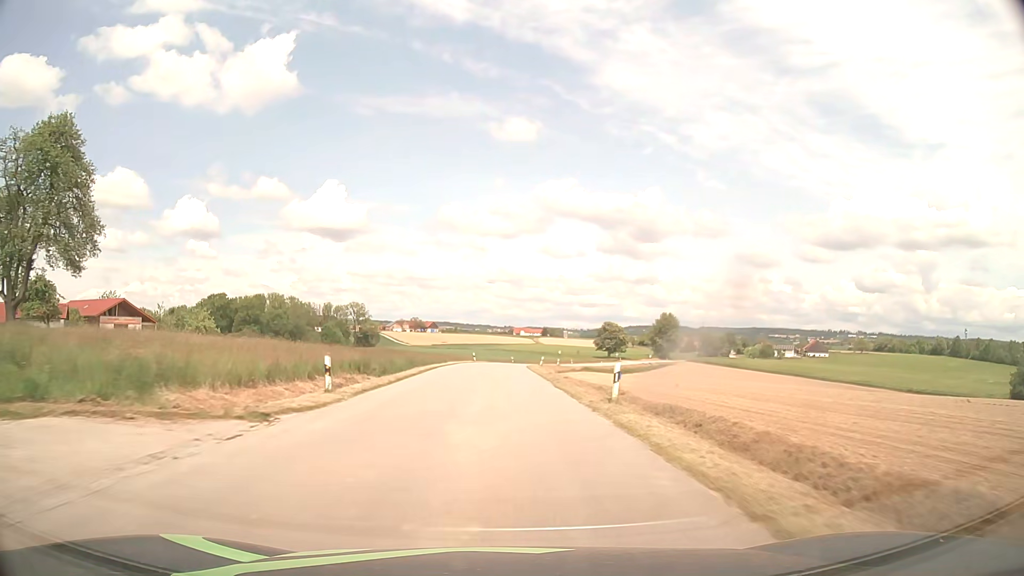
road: tertiary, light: Day
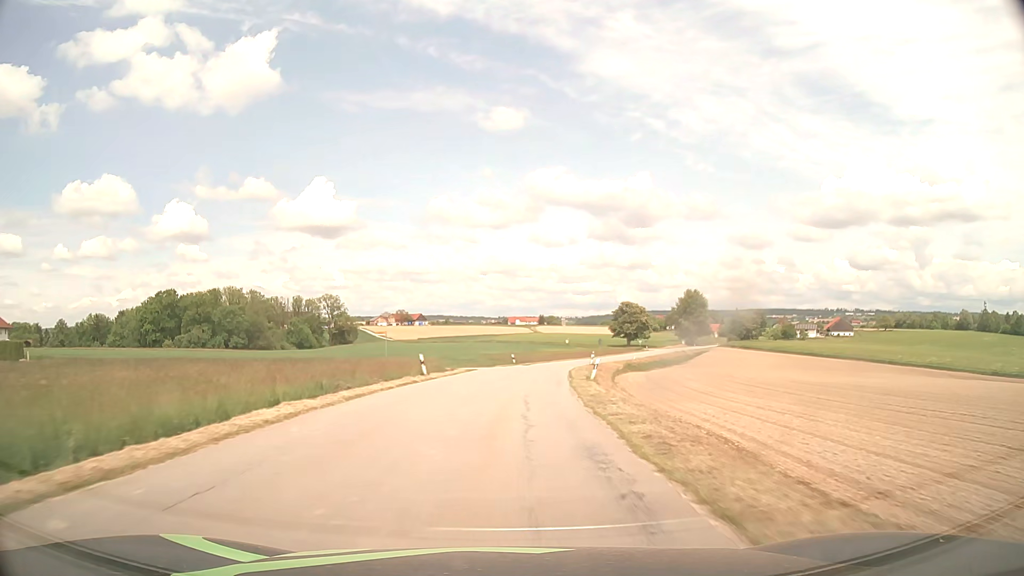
(+0.1, +43.7) m; +1°
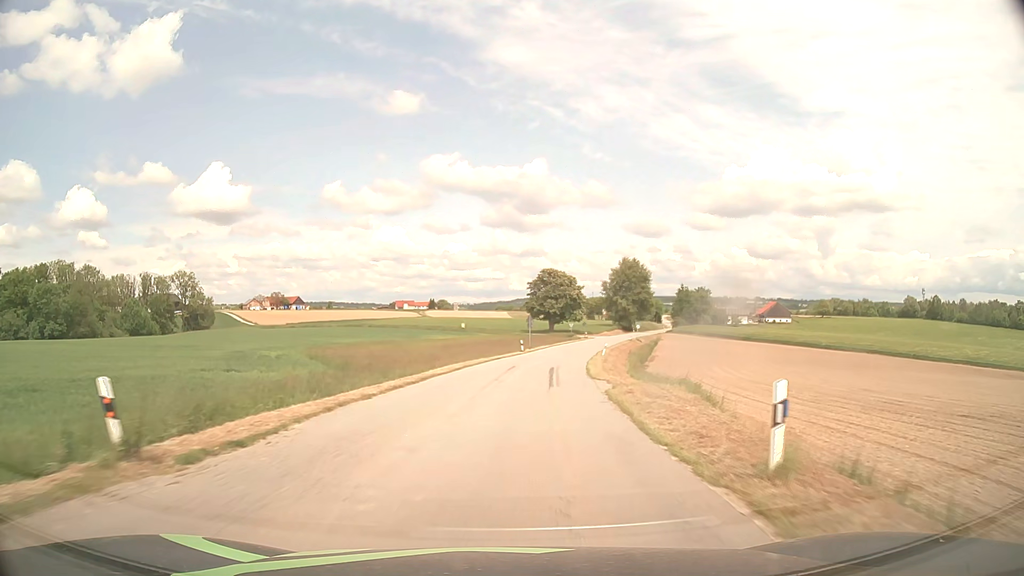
(+3.6, +54.4) m; +9°
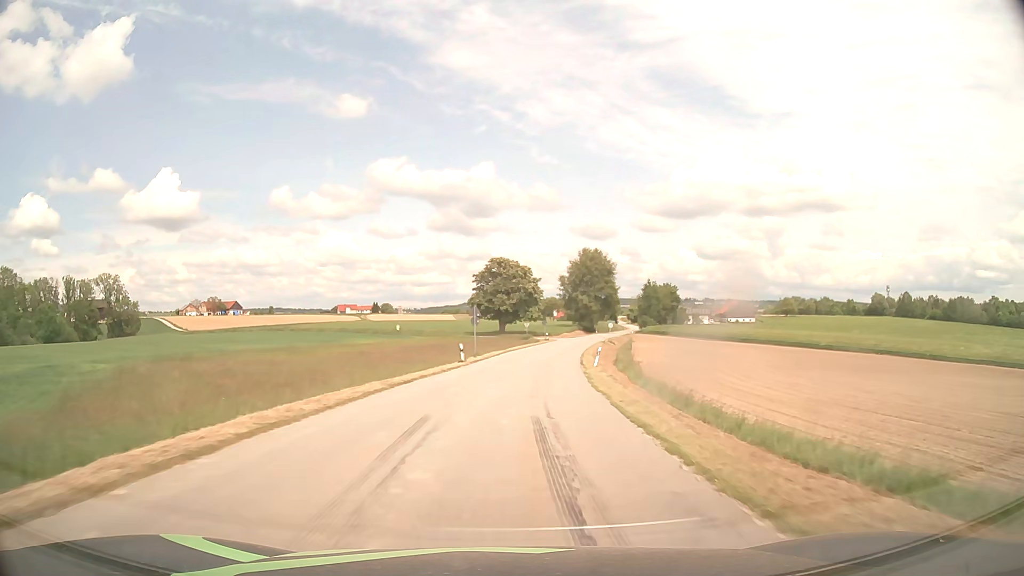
(+0.9, +21.8) m; +4°
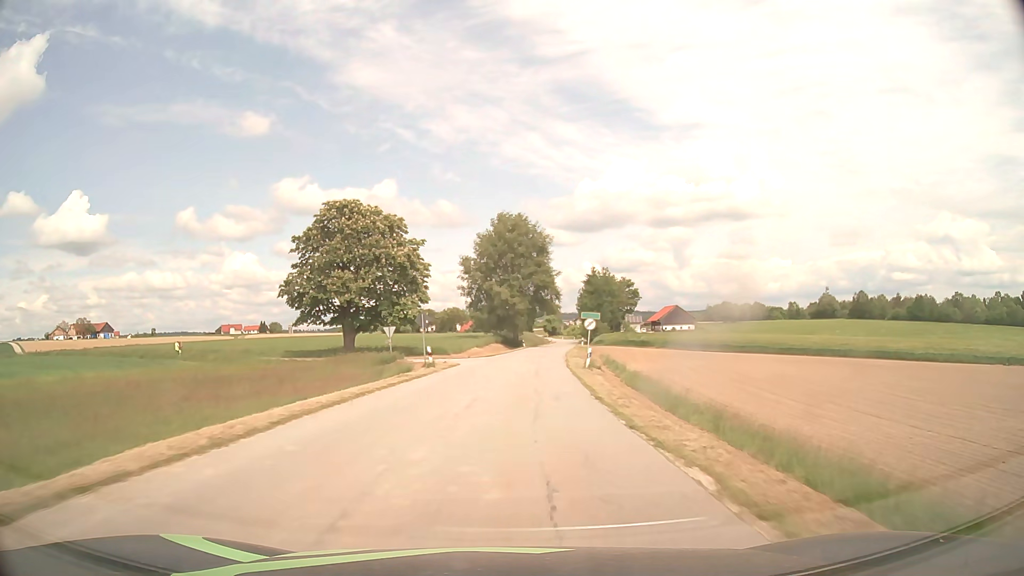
(+4.2, +53.8) m; +8°
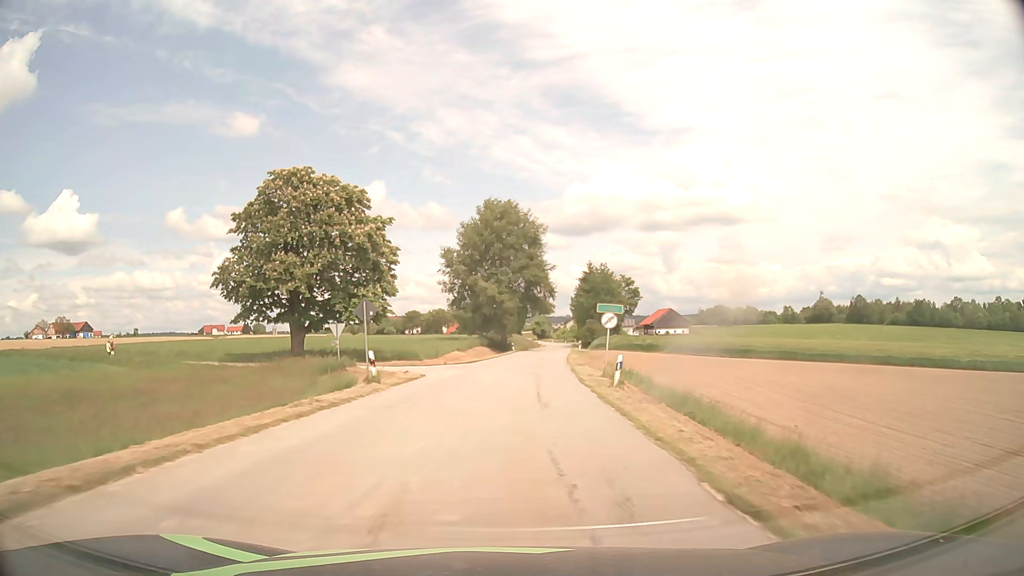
(+0.1, +10.7) m; +1°
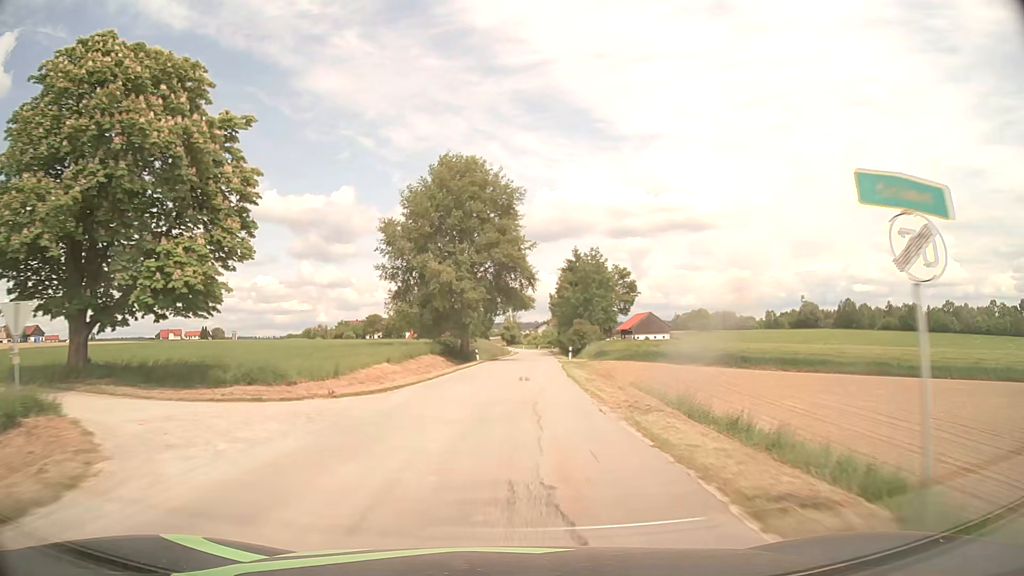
(+0.5, +21.6) m; +3°
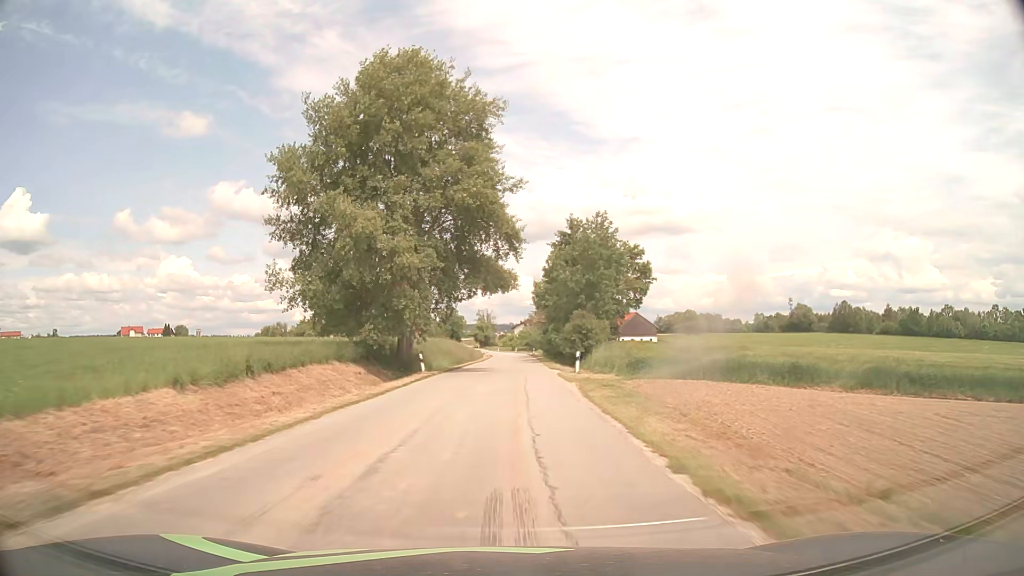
(+0.4, +22.3) m; +2°
(0, +10) (0, +20) (0, +30) (+1, +40) (+1, +50) (+1, +60) (+1, +70) (+1, +80) (+1, +90) (+1, +100) m
